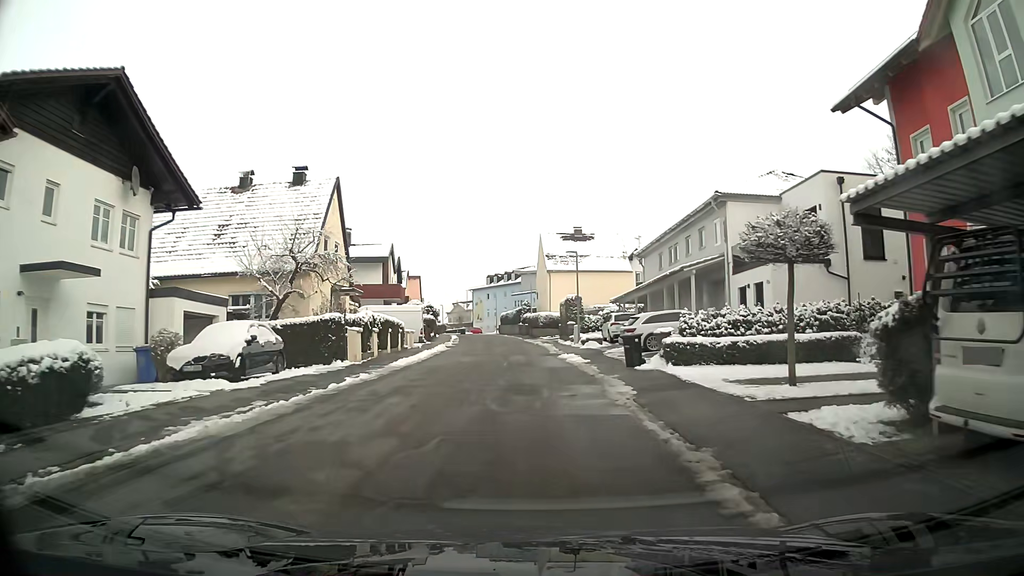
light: Day
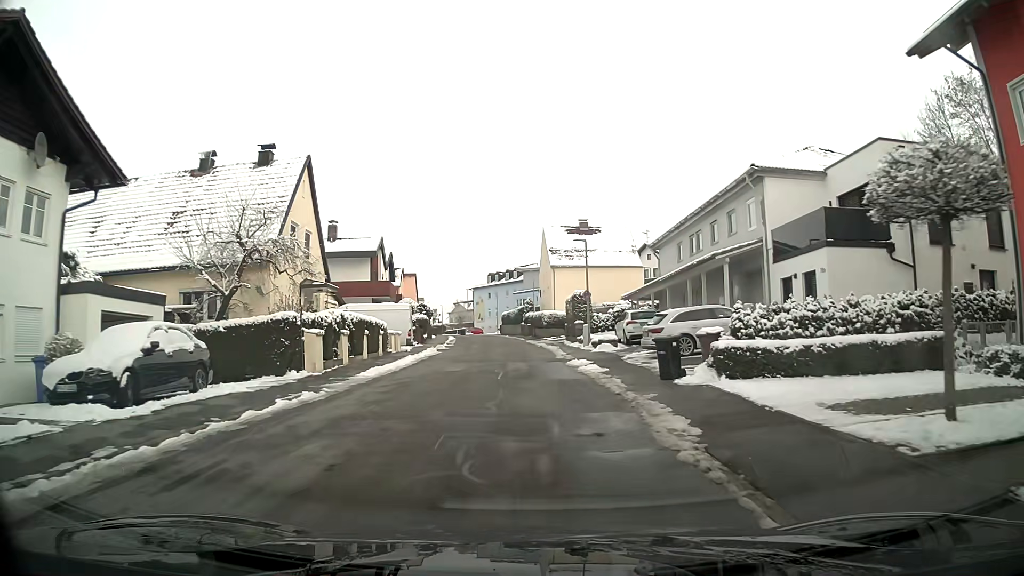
(0.0, +4.8) m; 0°
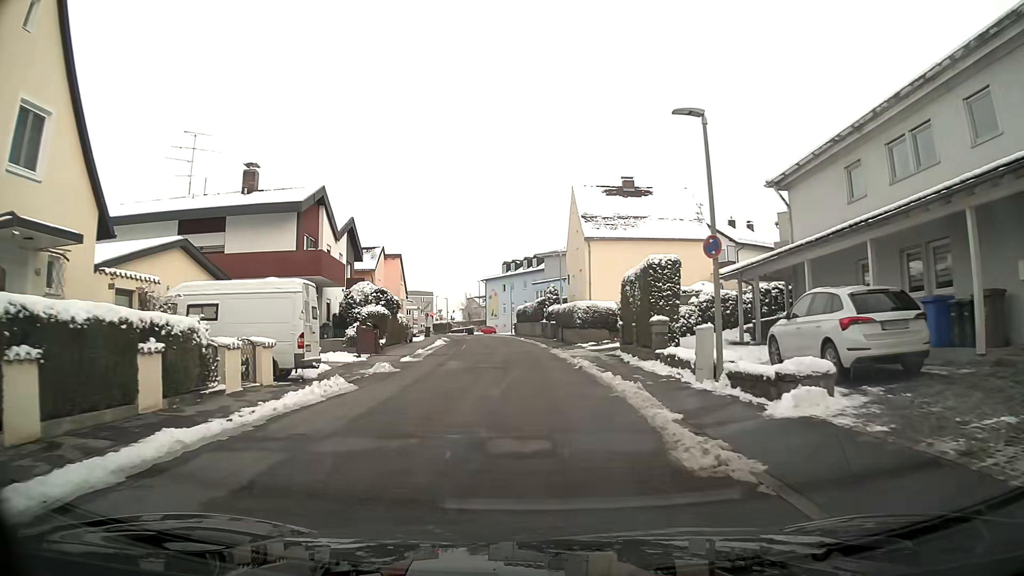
(-0.3, +19.2) m; -2°
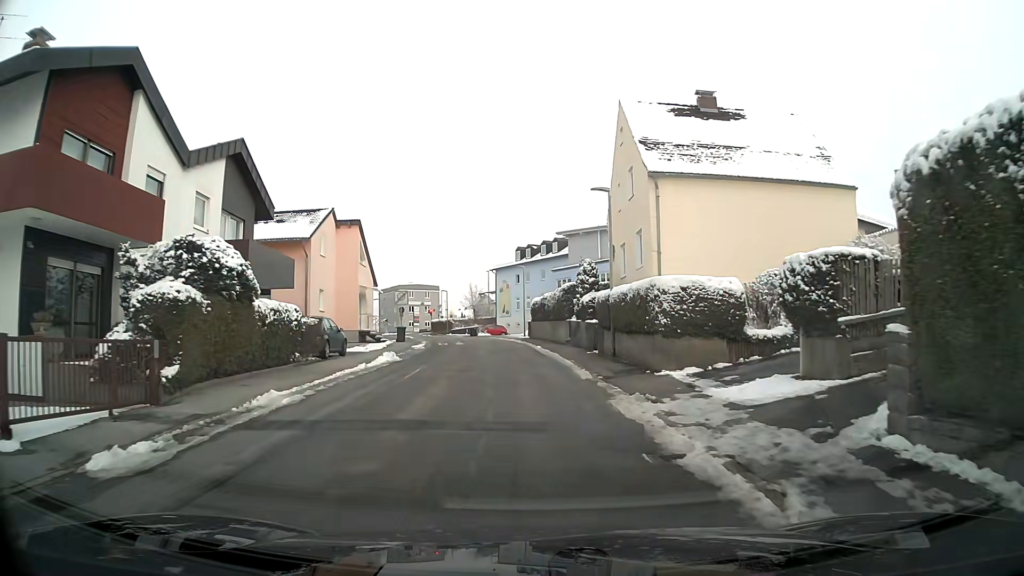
(-0.3, +18.7) m; -2°
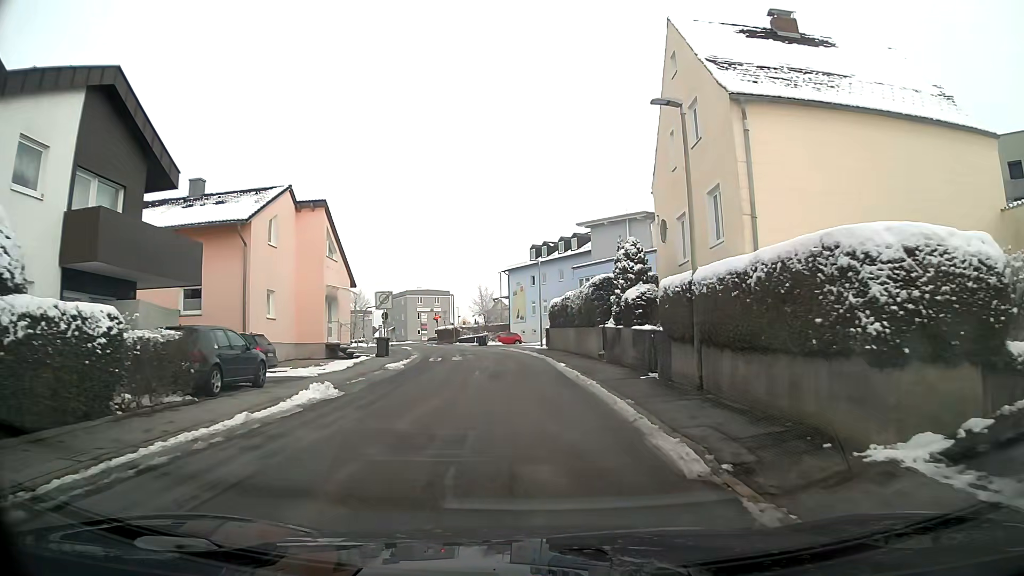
(-0.1, +9.1) m; -1°
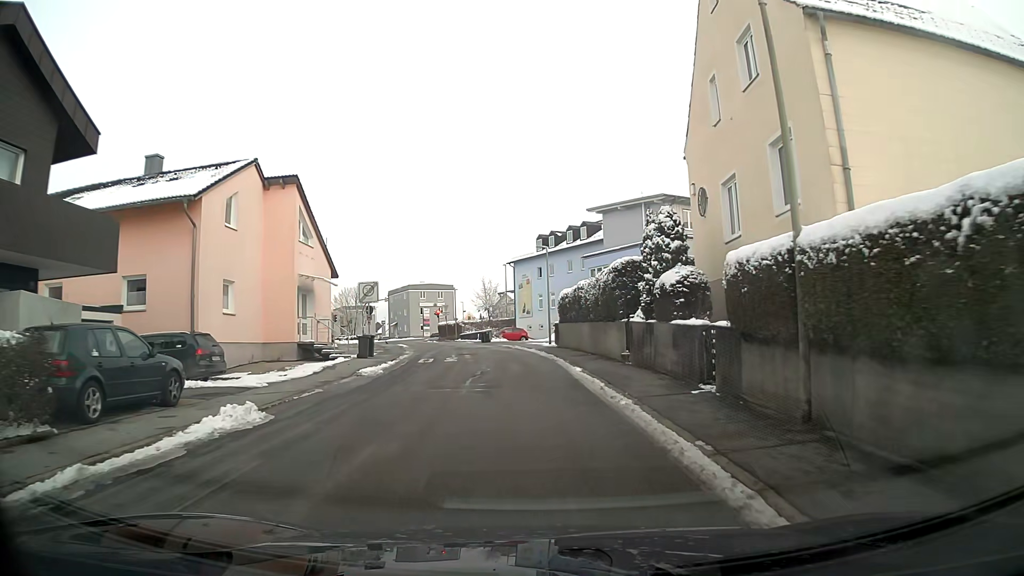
(0.0, +4.5) m; -1°
(0, +10) (-1, +20) (-1, +30) (-3, +40) (-5, +50) (-8, +59) (-11, +69) (-14, +78) (-9, +86) (0, +90) m
